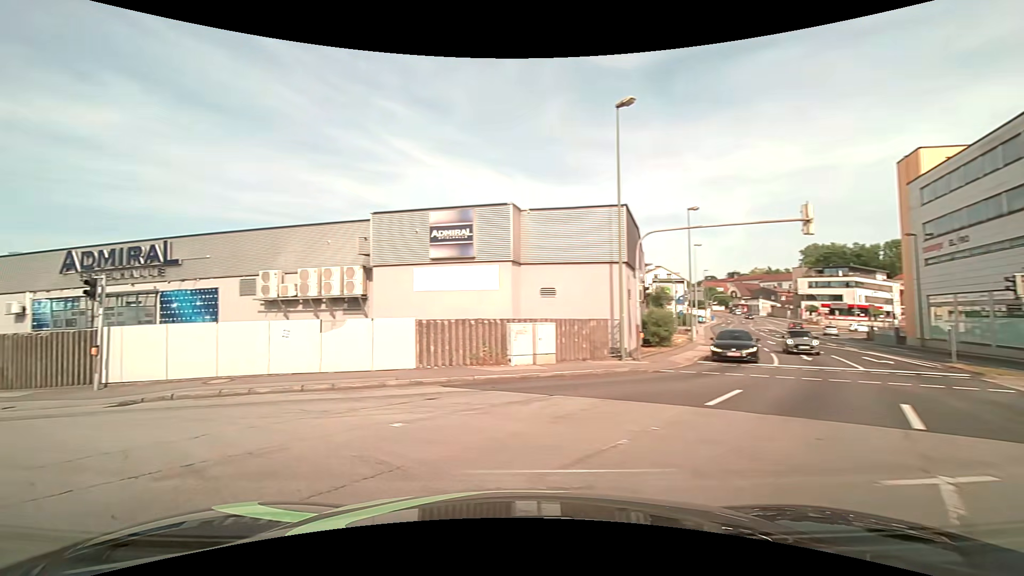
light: Day
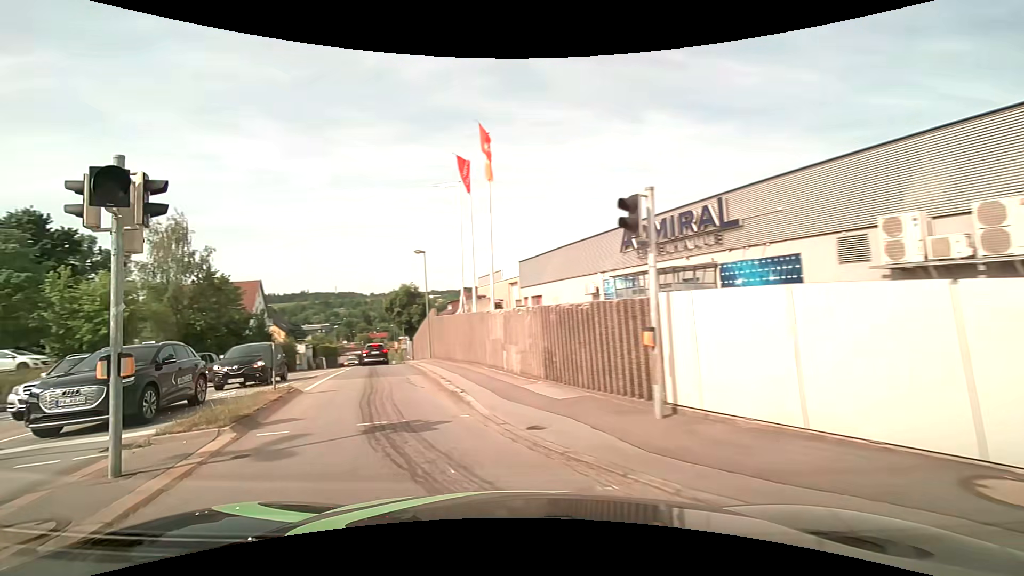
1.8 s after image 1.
(-5.4, +9.3) m; -56°
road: tertiary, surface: asphalt
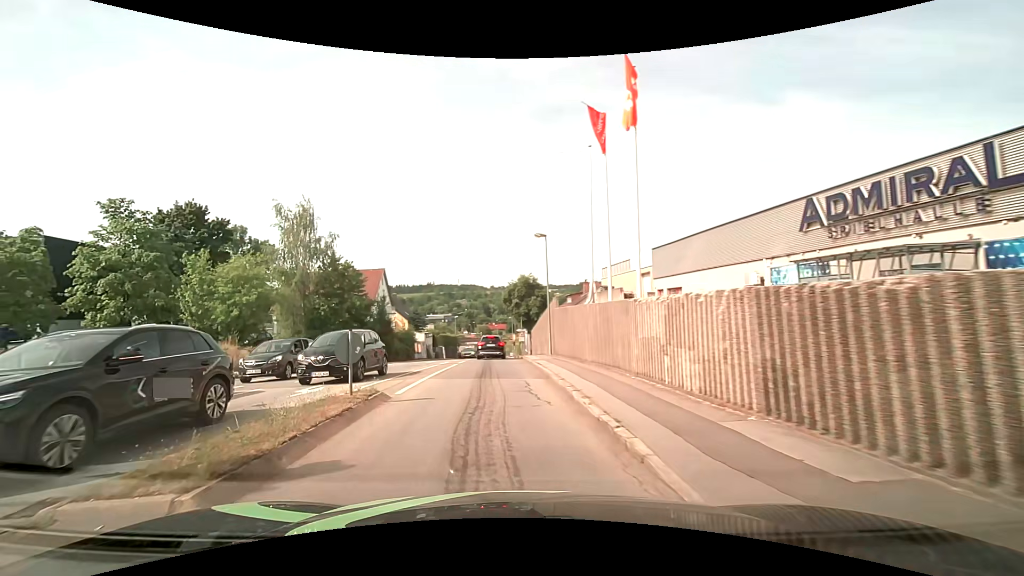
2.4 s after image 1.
(-0.7, +4.4) m; -15°
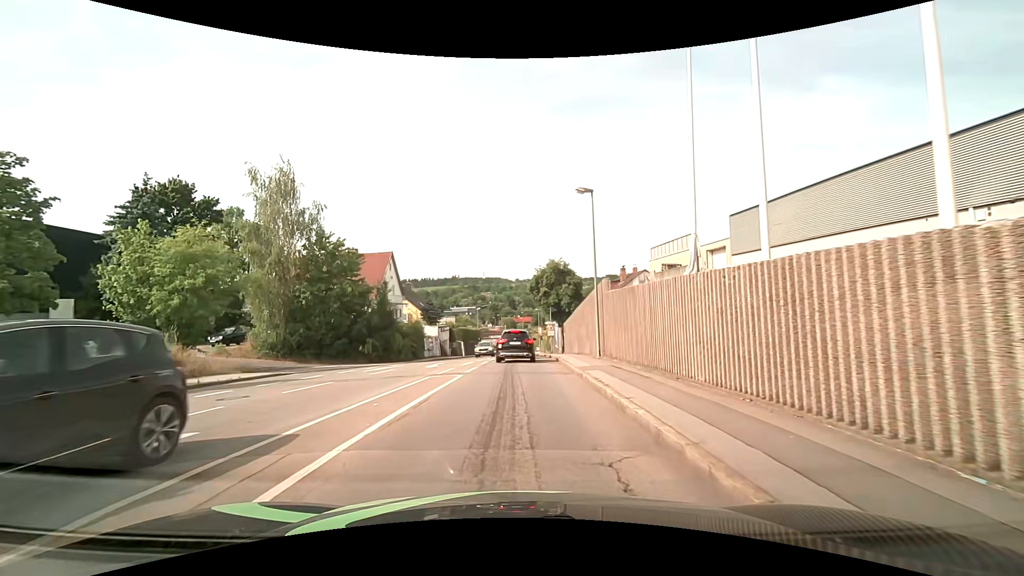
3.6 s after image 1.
(-0.3, +9.0) m; -3°
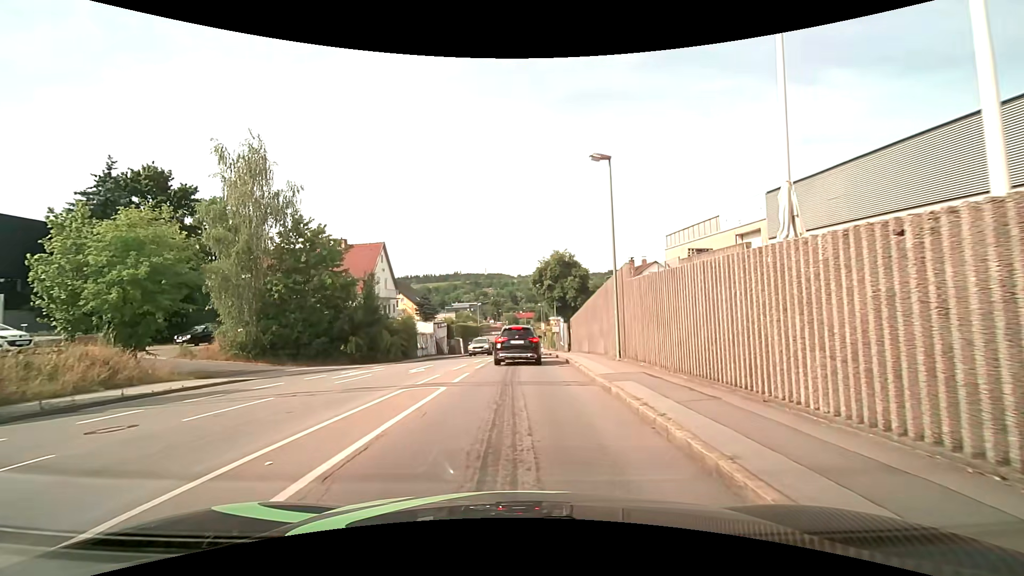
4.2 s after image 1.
(0.0, +3.9) m; -1°
